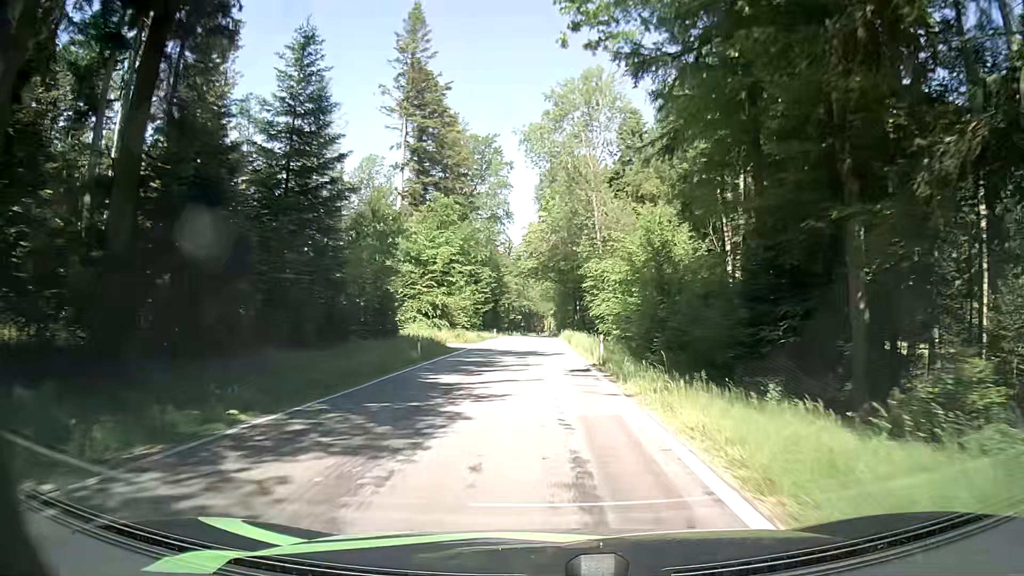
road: tertiary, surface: asphalt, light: Day
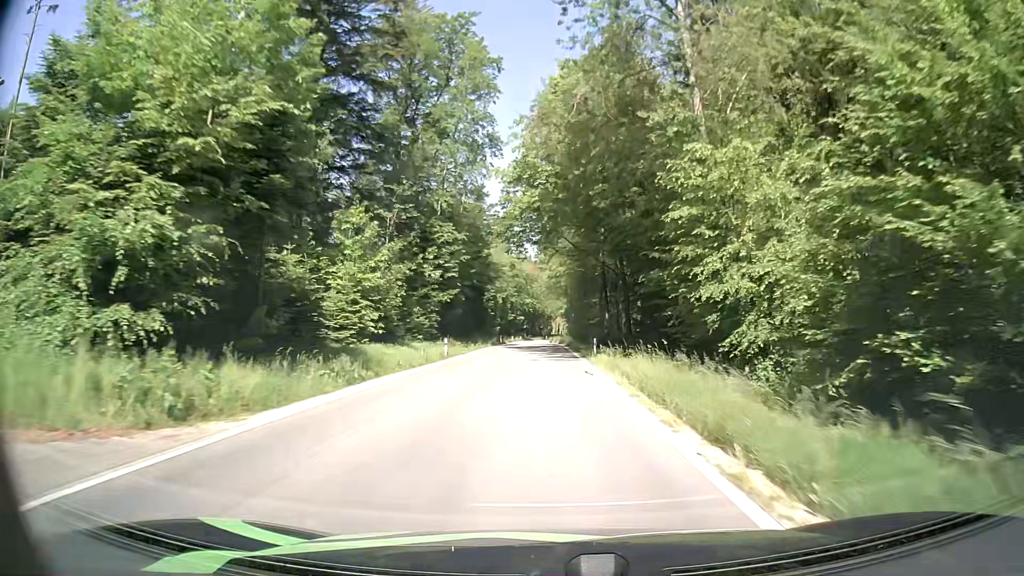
(-0.6, +37.7) m; -1°
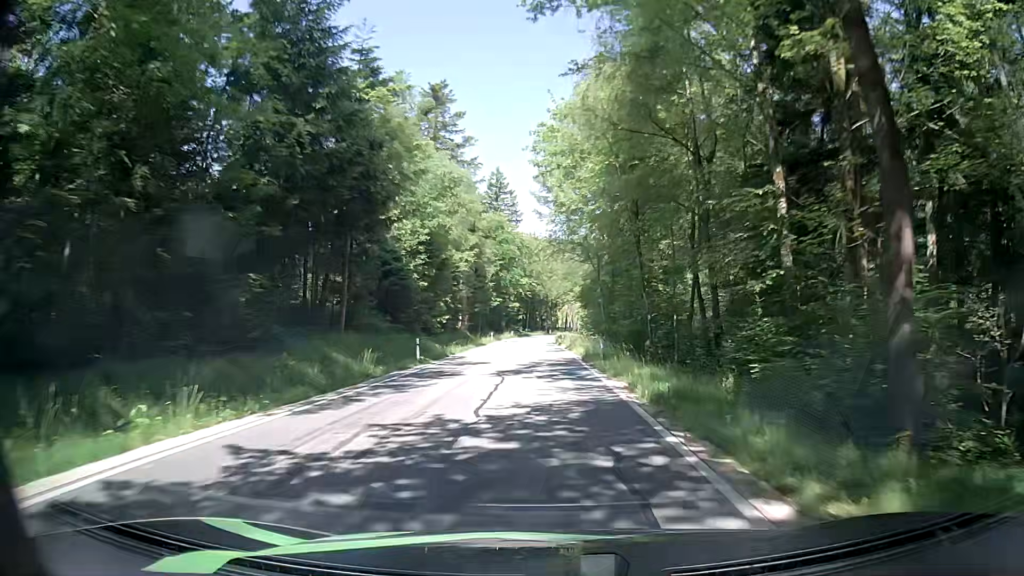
(-0.1, +47.4) m; 0°
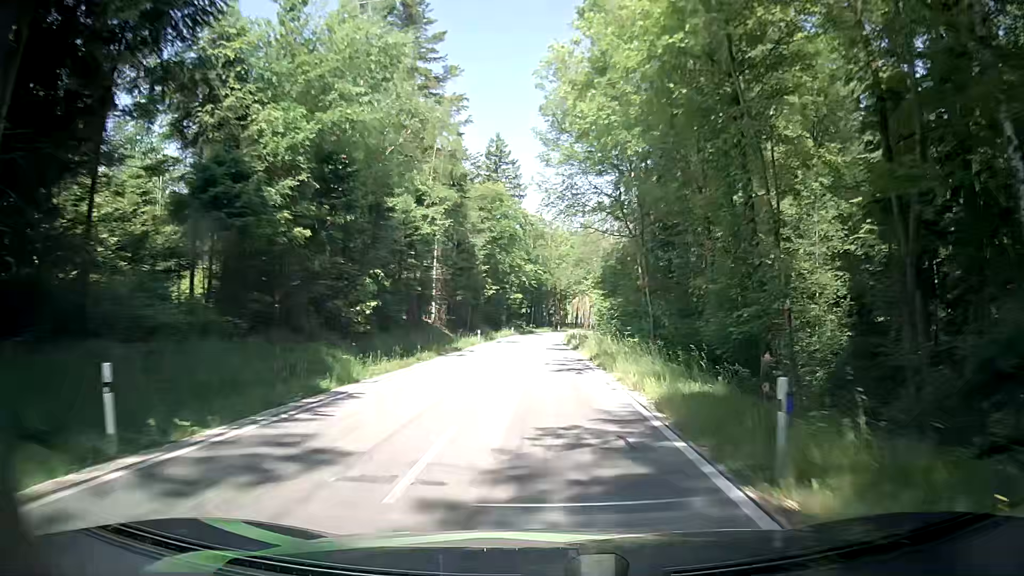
(0.0, +18.8) m; 0°
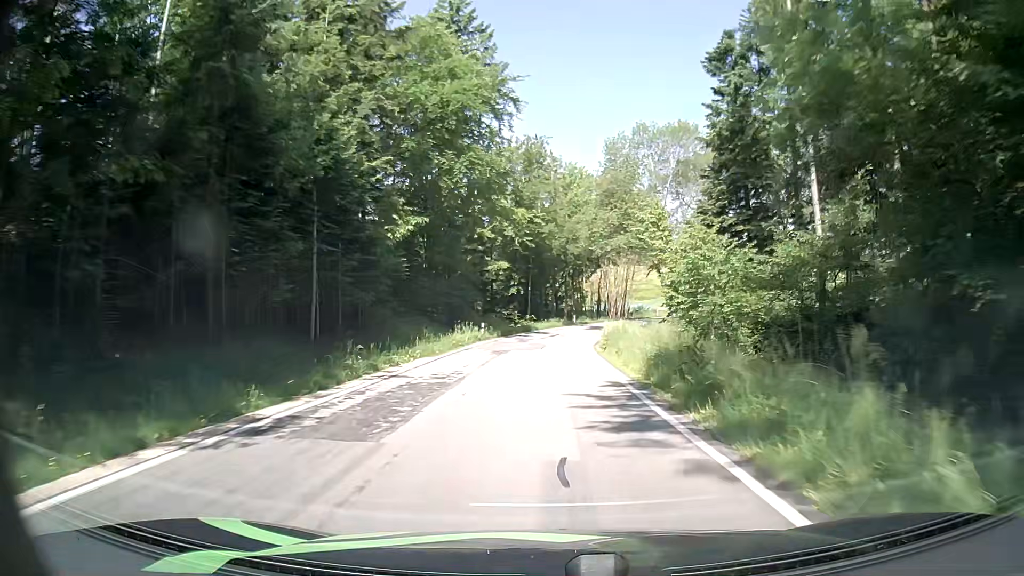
(-0.5, +44.5) m; -1°
